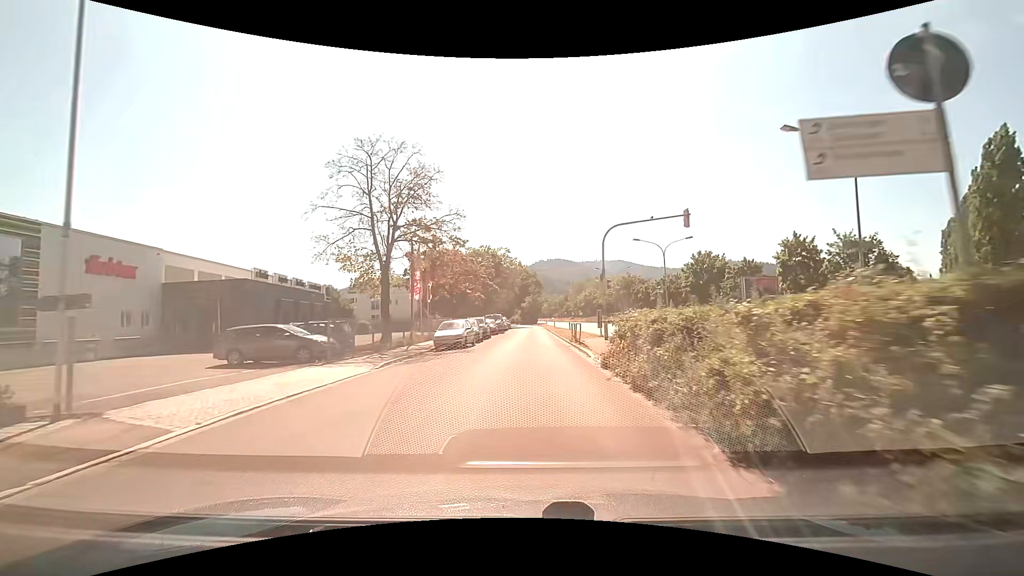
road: unclassified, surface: asphalt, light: Day
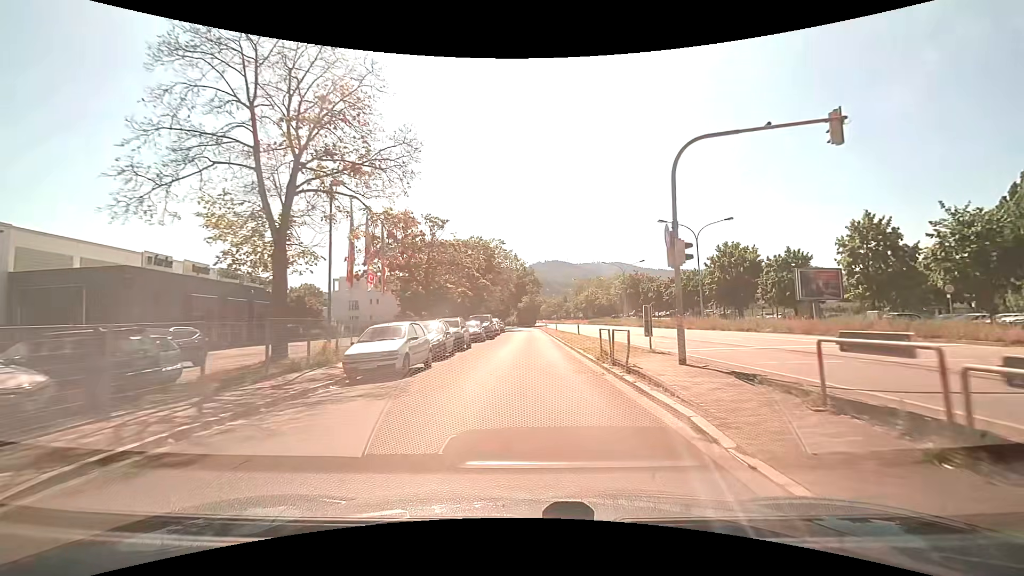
(0.0, +11.9) m; 0°
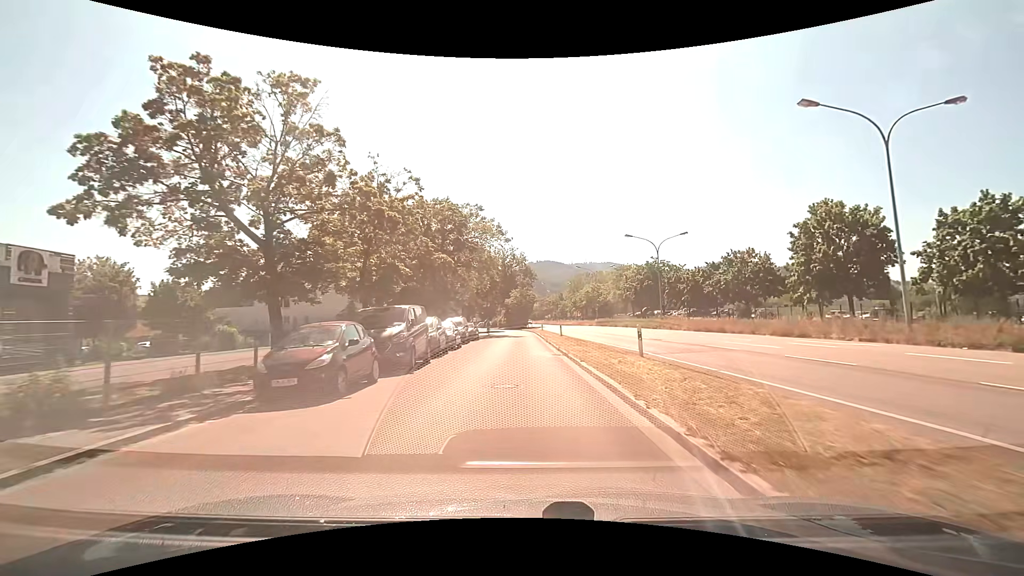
(+0.3, +24.8) m; +1°
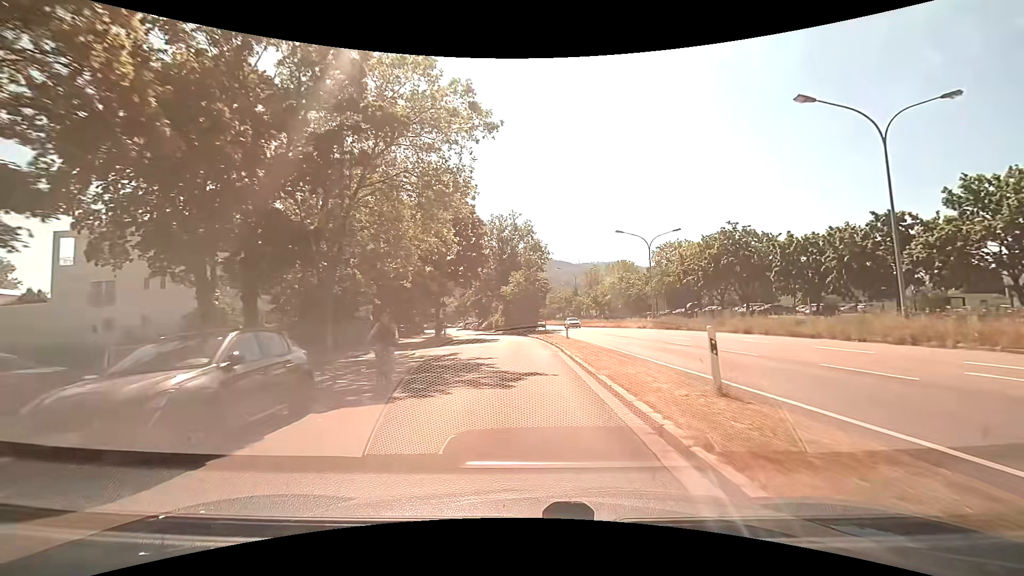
(-0.4, +32.3) m; -1°
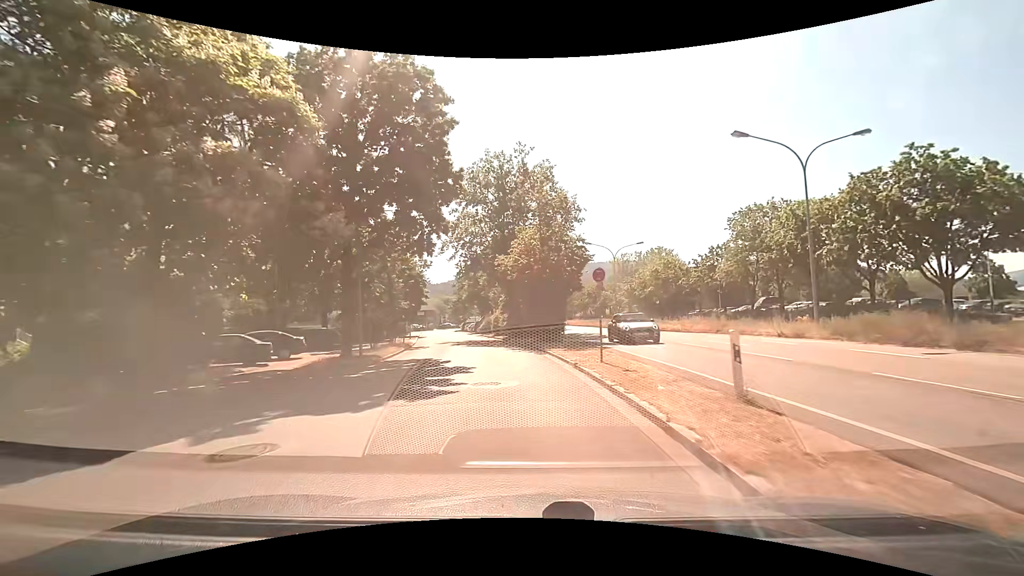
(-0.3, +25.9) m; -2°
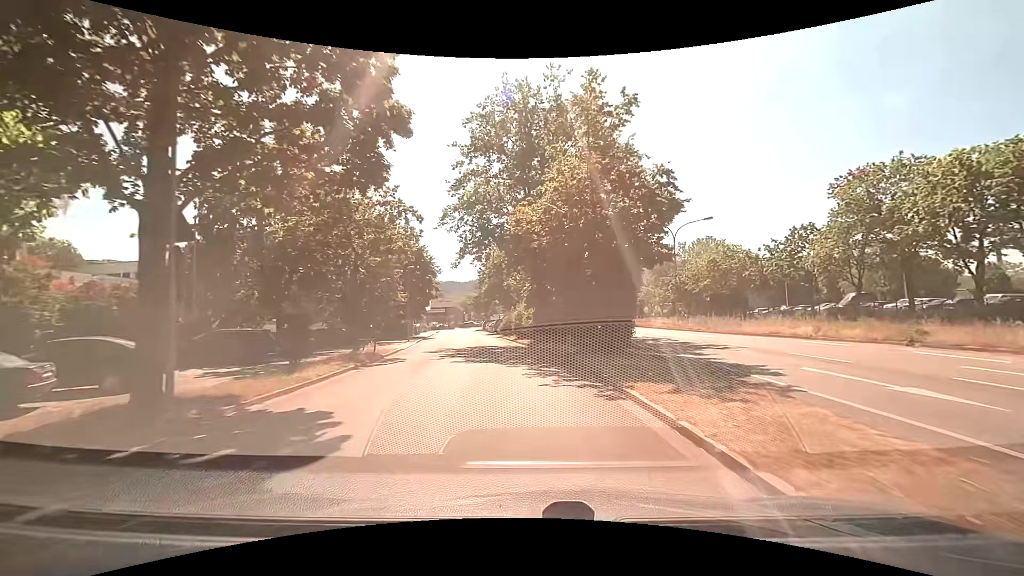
(-0.3, +12.6) m; -3°
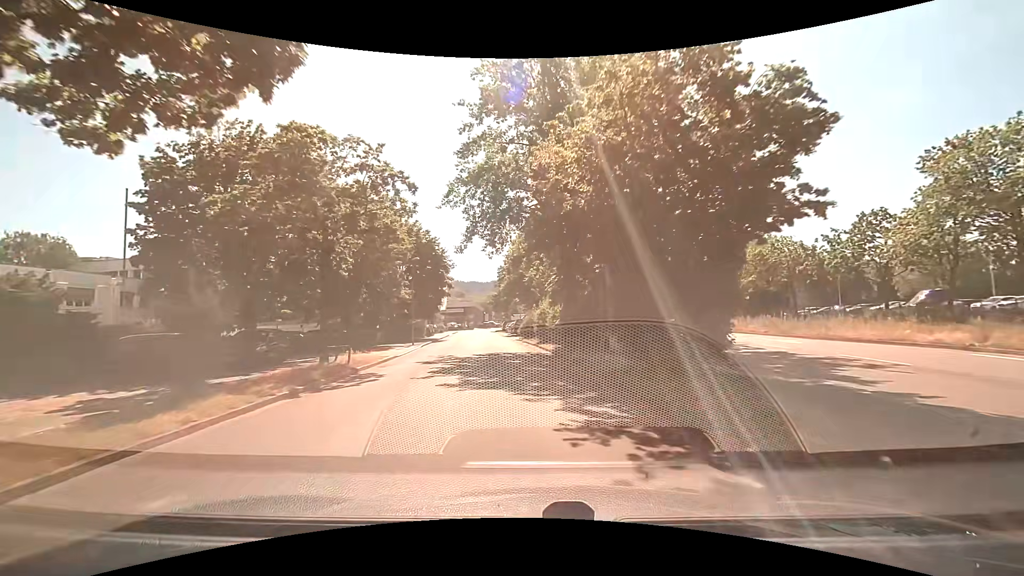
(-0.2, +6.2) m; -4°
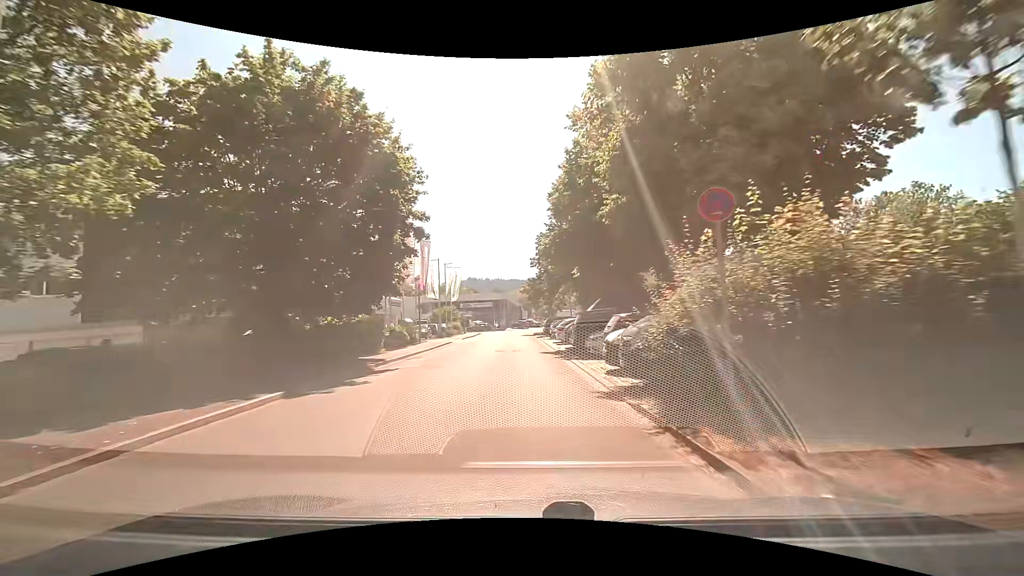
(-1.3, +30.6) m; -4°
